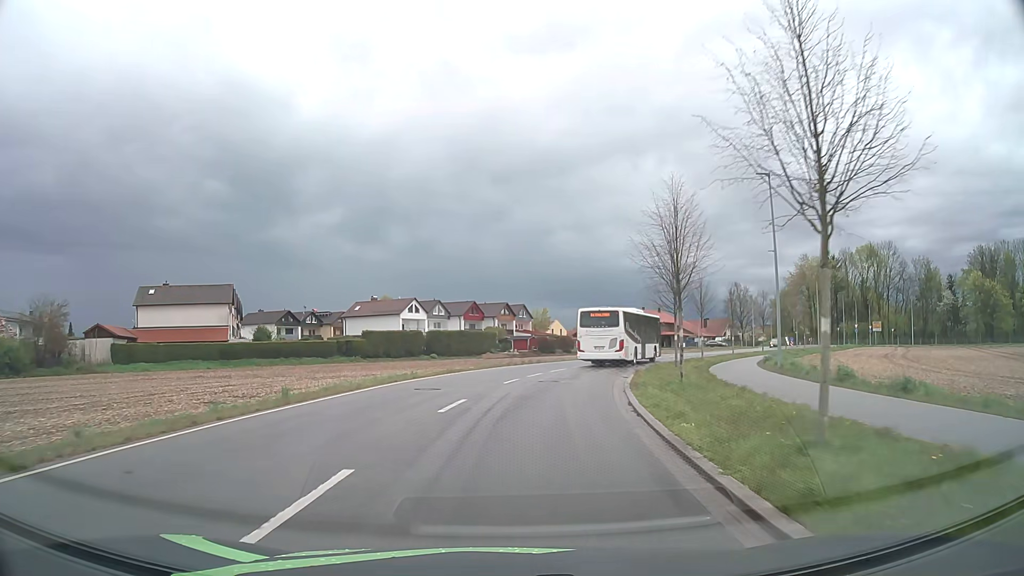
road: unclassified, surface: asphalt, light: Day
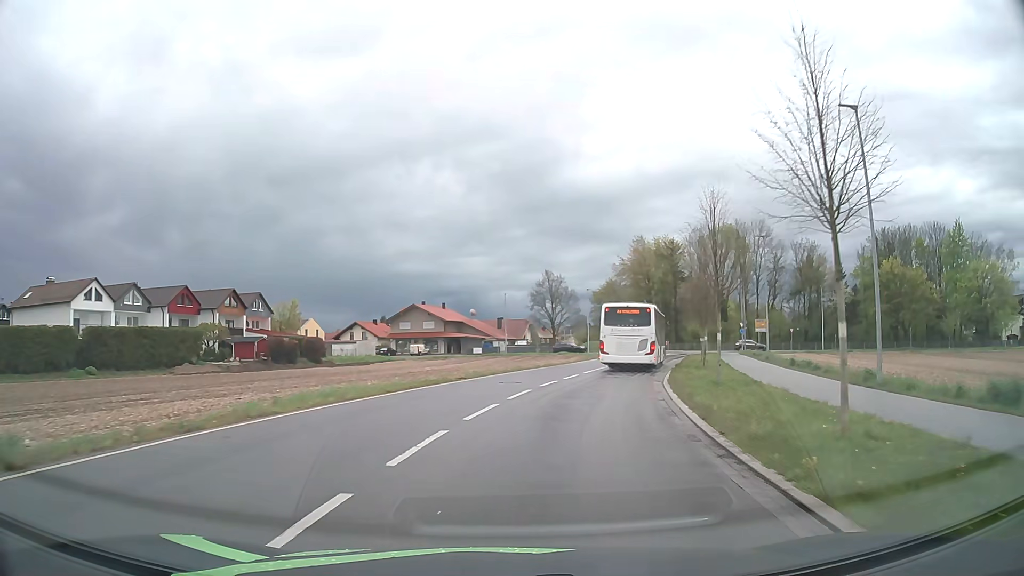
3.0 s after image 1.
(+4.9, +36.2) m; +19°
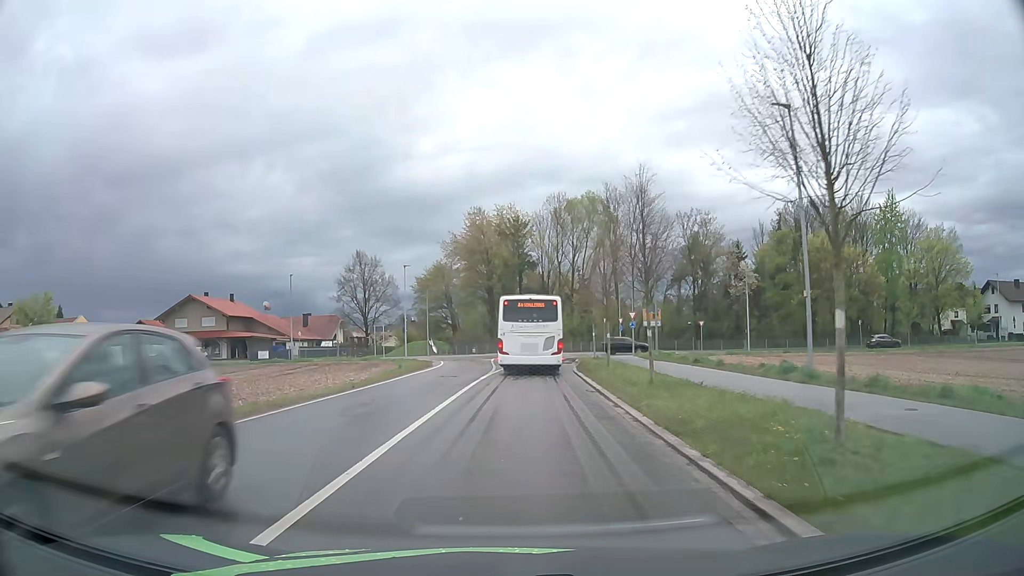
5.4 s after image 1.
(+3.8, +25.9) m; +15°
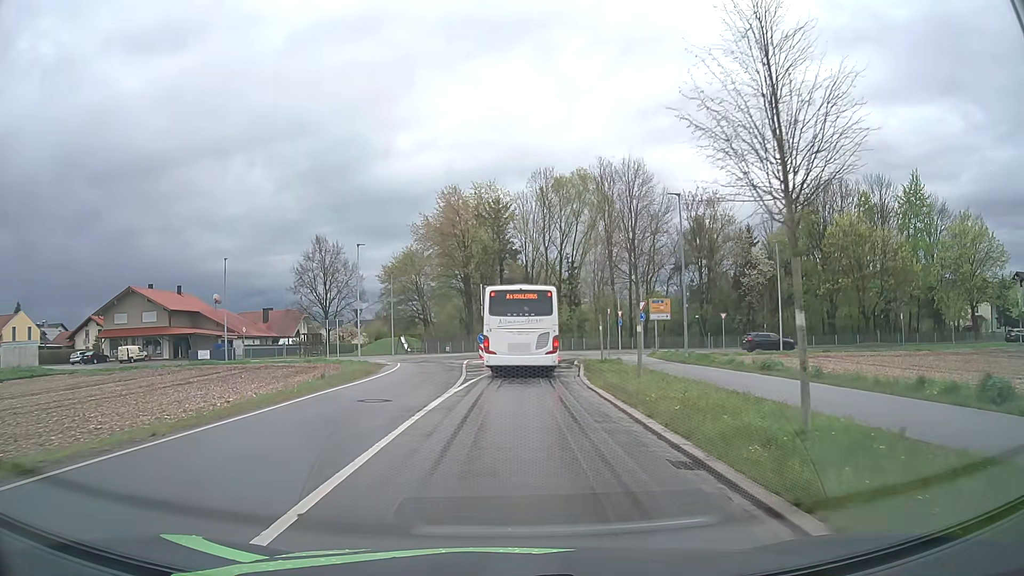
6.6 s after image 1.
(+0.2, +11.2) m; +2°
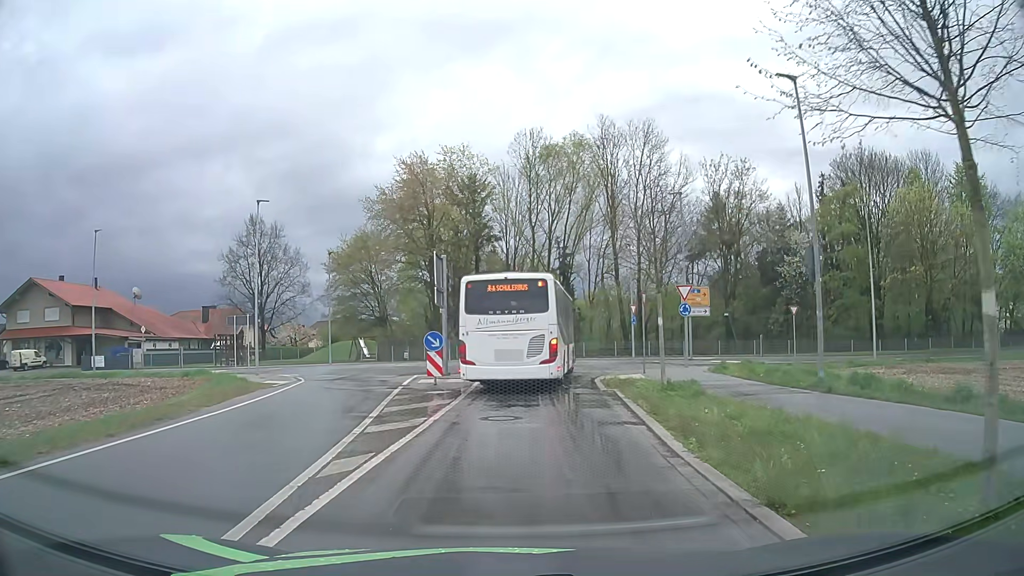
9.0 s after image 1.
(+0.3, +15.8) m; +2°
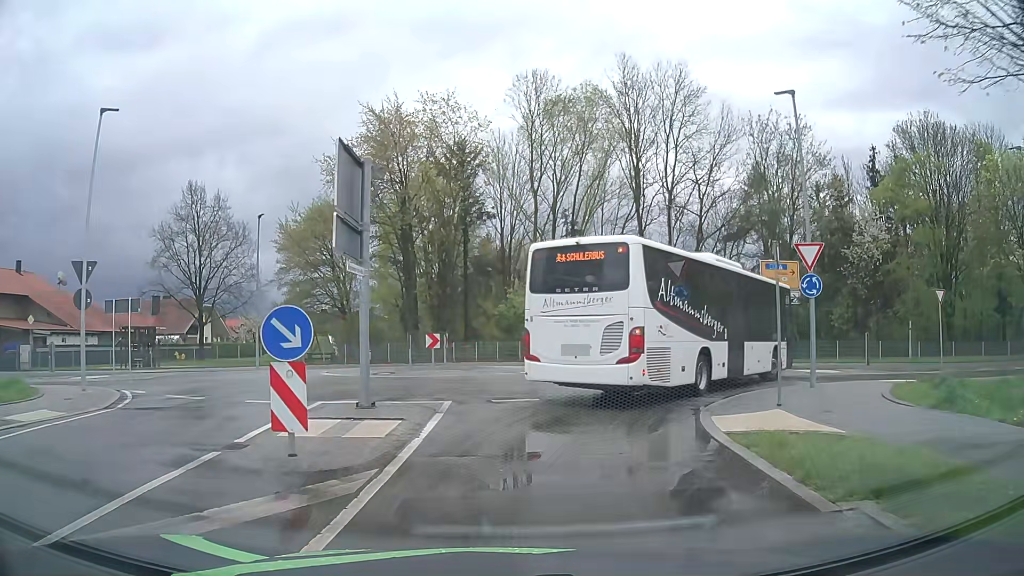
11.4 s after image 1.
(0.0, +13.5) m; 0°
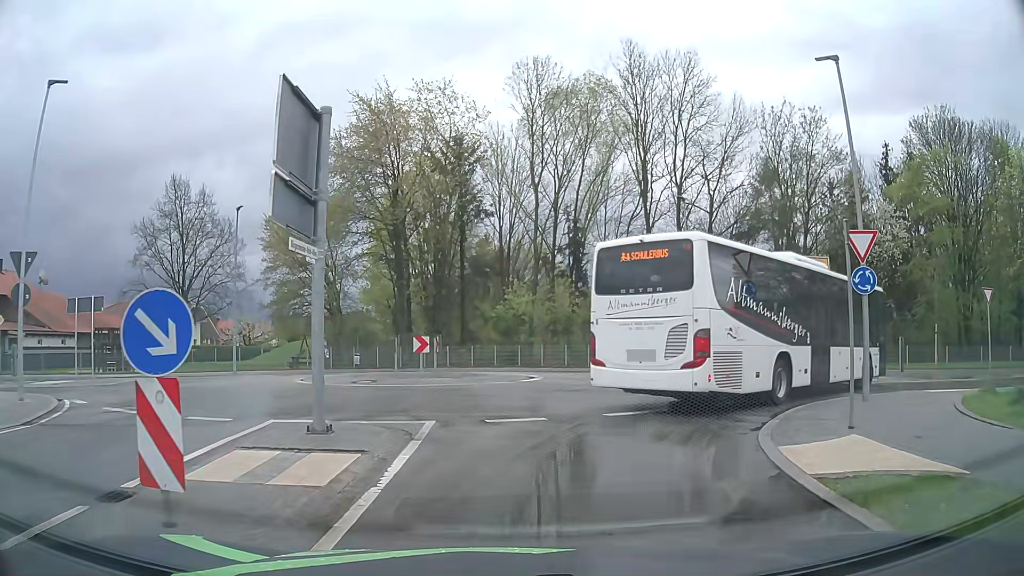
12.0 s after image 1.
(0.0, +2.8) m; 0°
